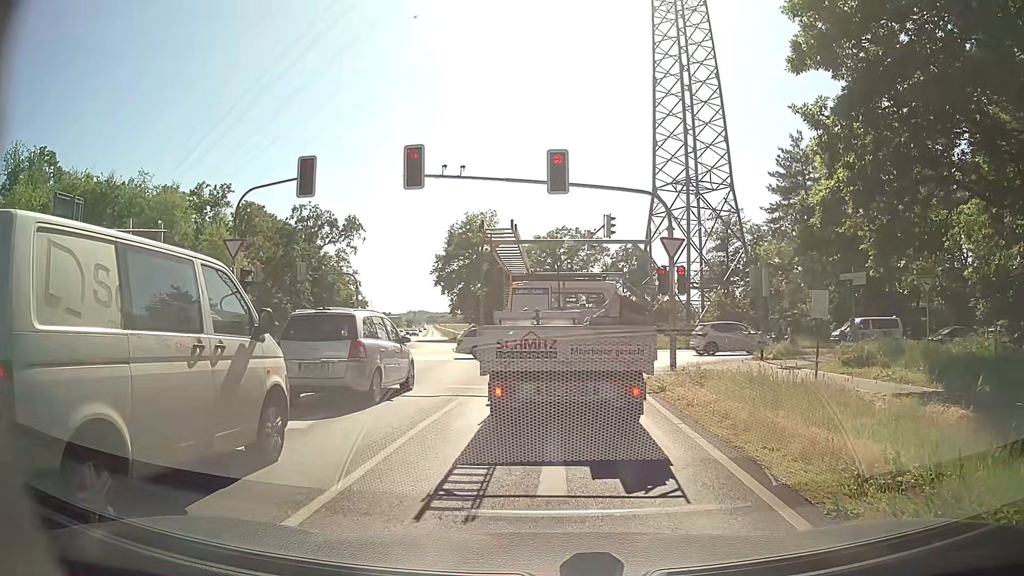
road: secondary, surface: asphalt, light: Day
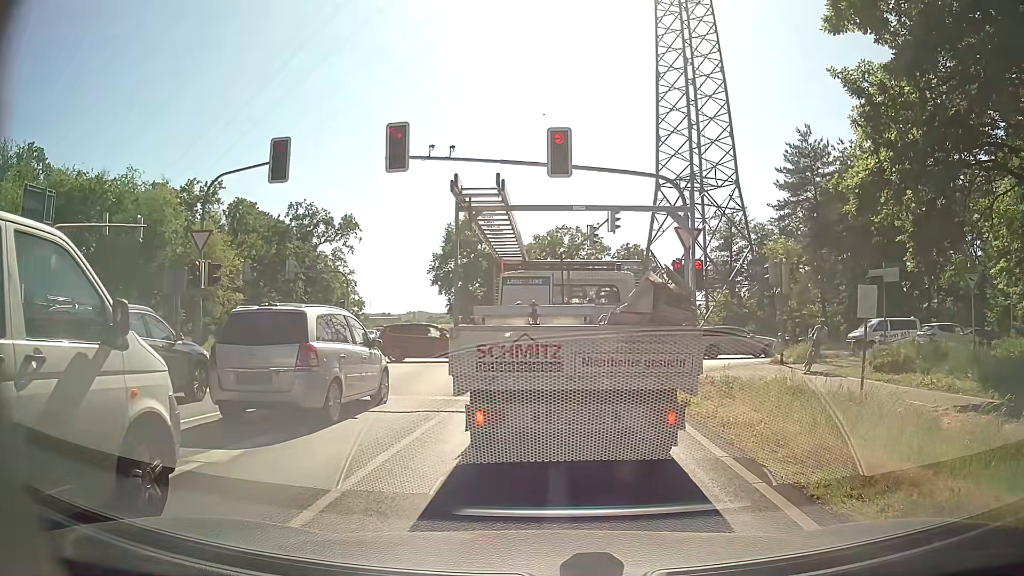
(-0.1, +2.3) m; -2°
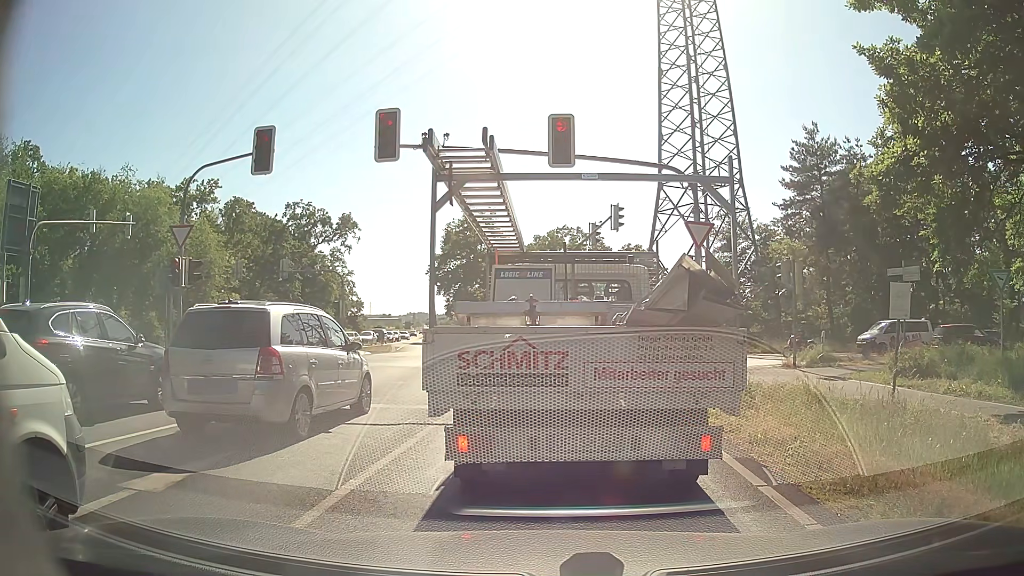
(0.0, +1.2) m; -1°
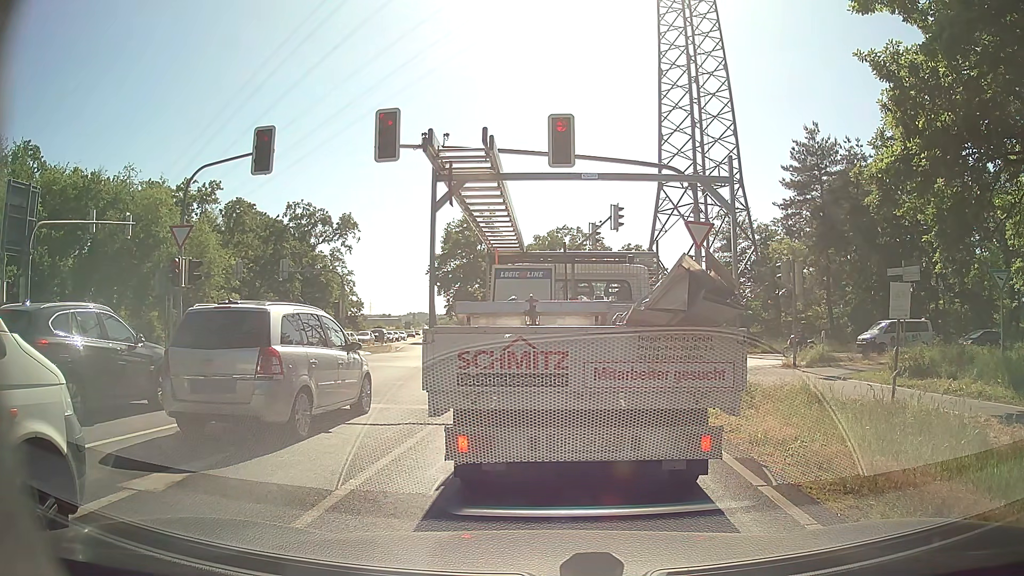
(0.0, 0.0) m; 0°
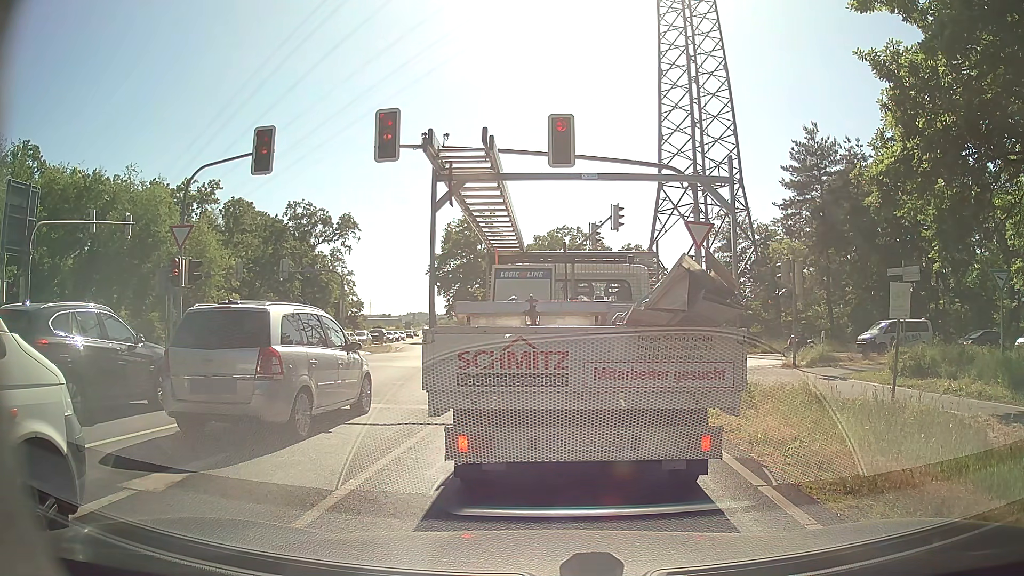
(0.0, 0.0) m; 0°
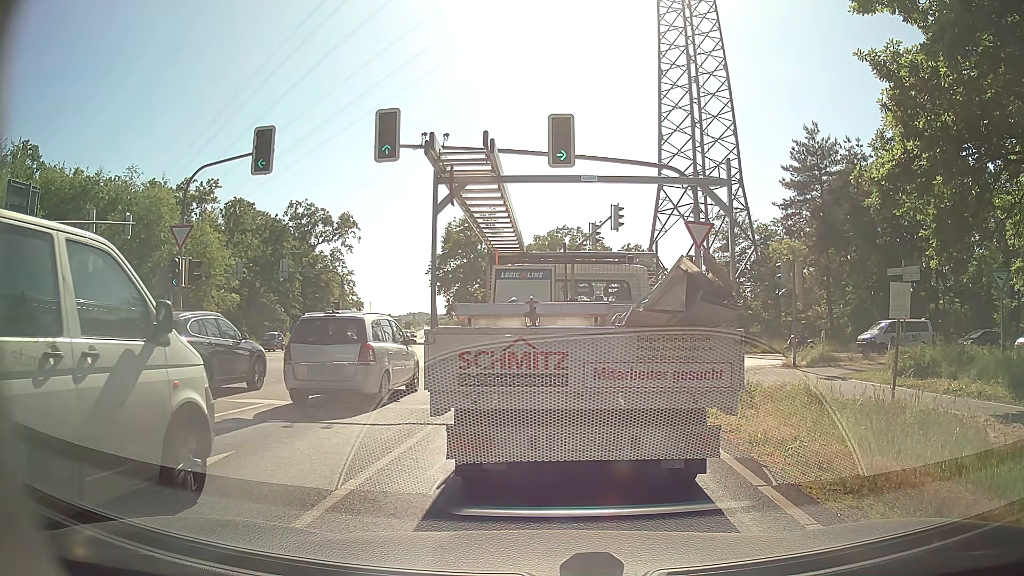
(0.0, 0.0) m; 0°
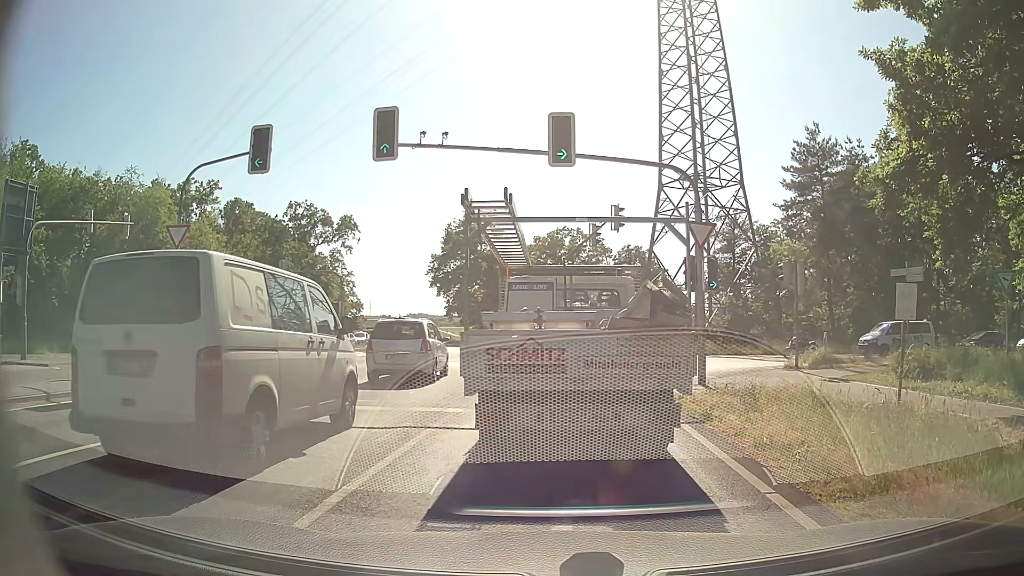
(0.0, +0.2) m; 0°
